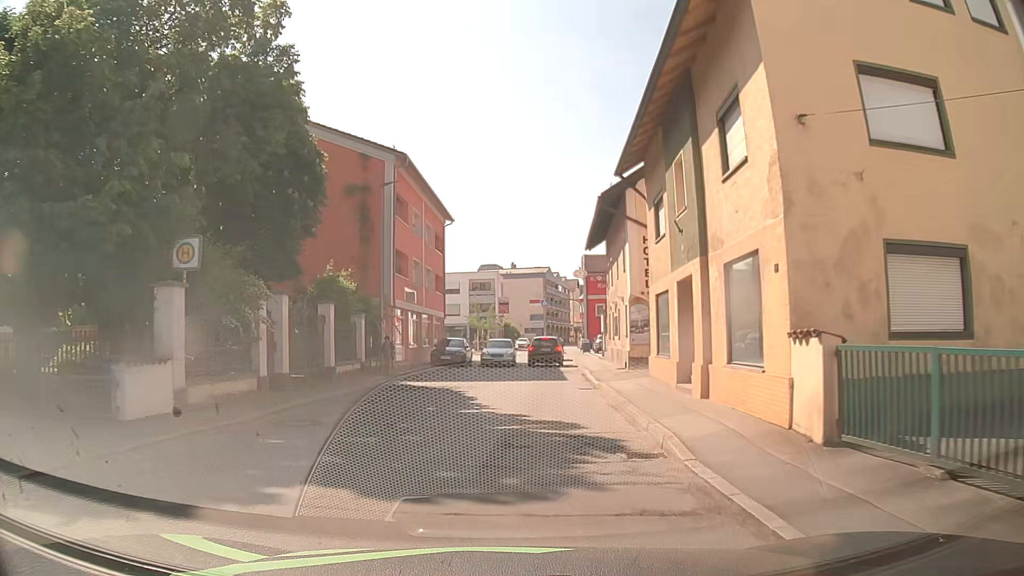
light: Day
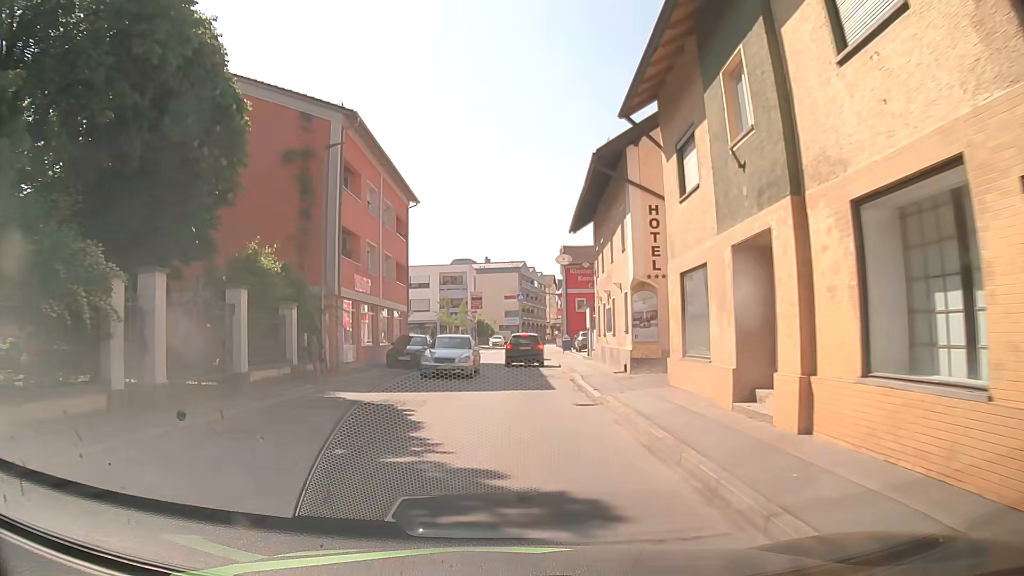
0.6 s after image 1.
(+0.2, +5.6) m; +3°
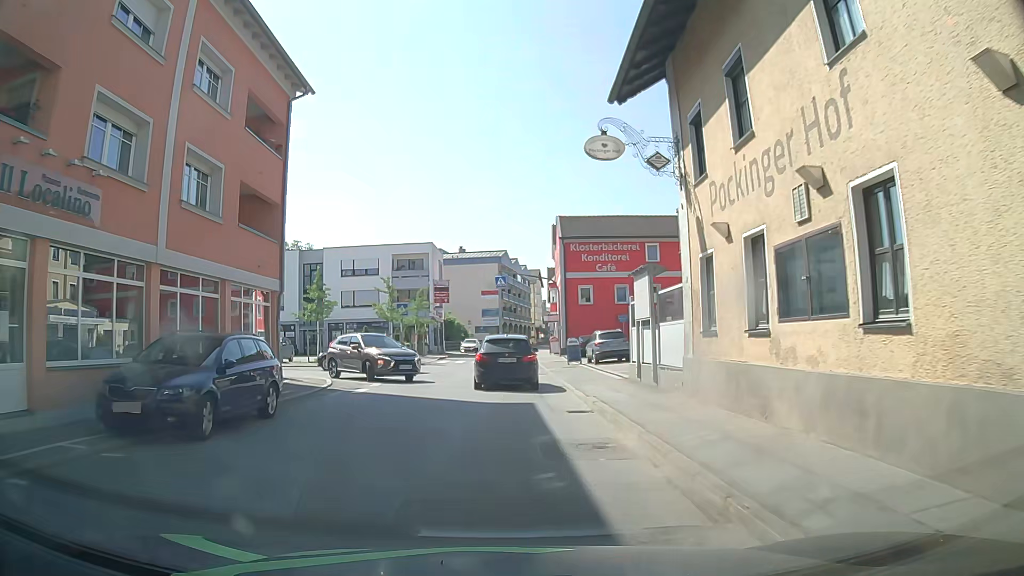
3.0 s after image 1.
(+0.3, +19.9) m; +2°
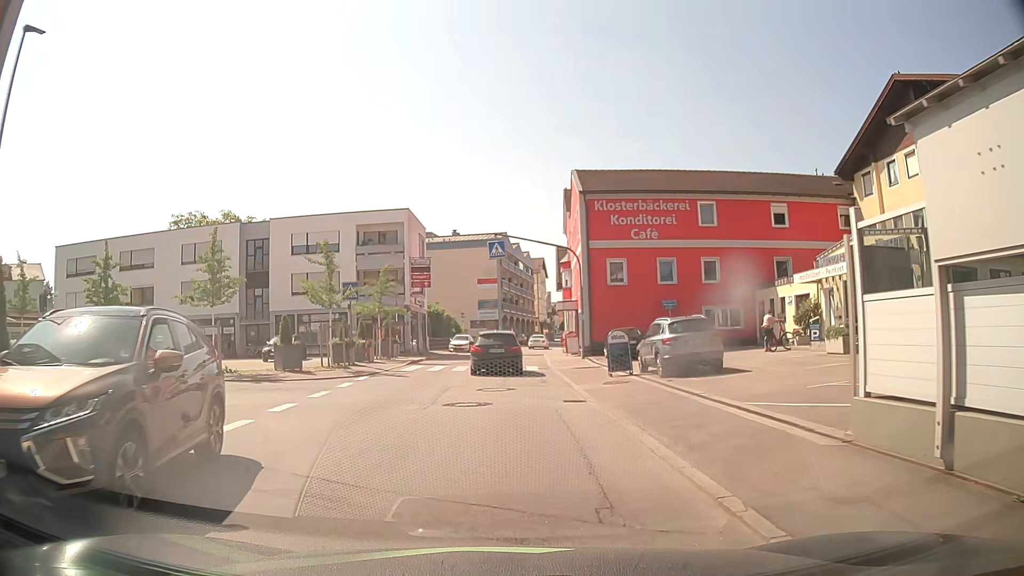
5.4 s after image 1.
(0.0, +13.9) m; 0°
